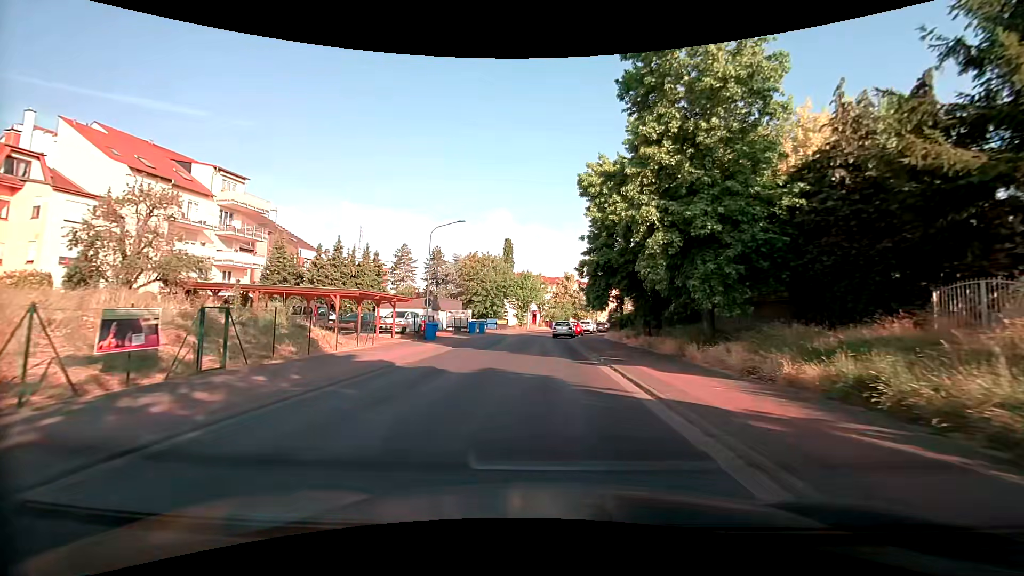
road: tertiary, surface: asphalt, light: Day
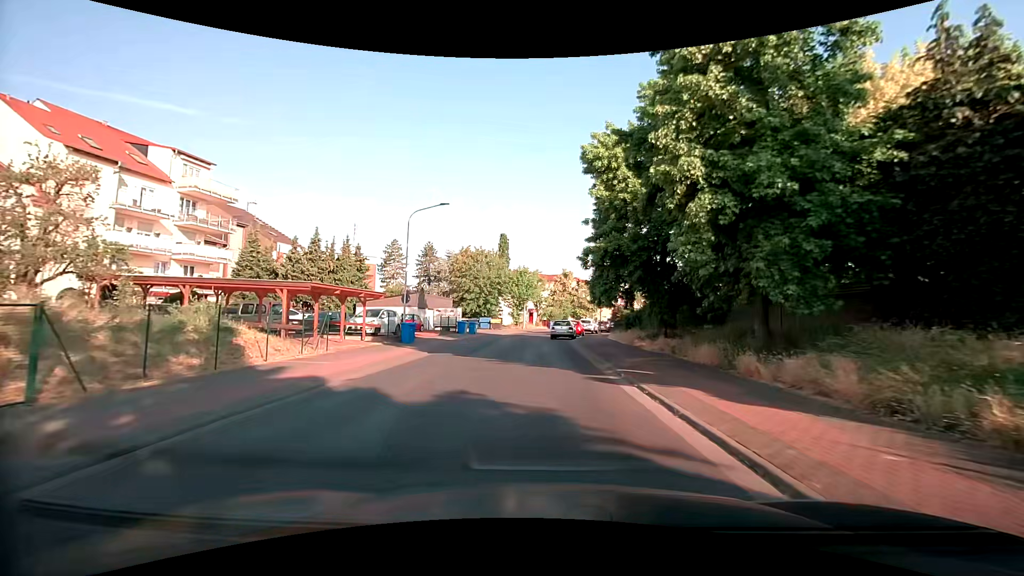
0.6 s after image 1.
(-0.1, +4.8) m; -2°
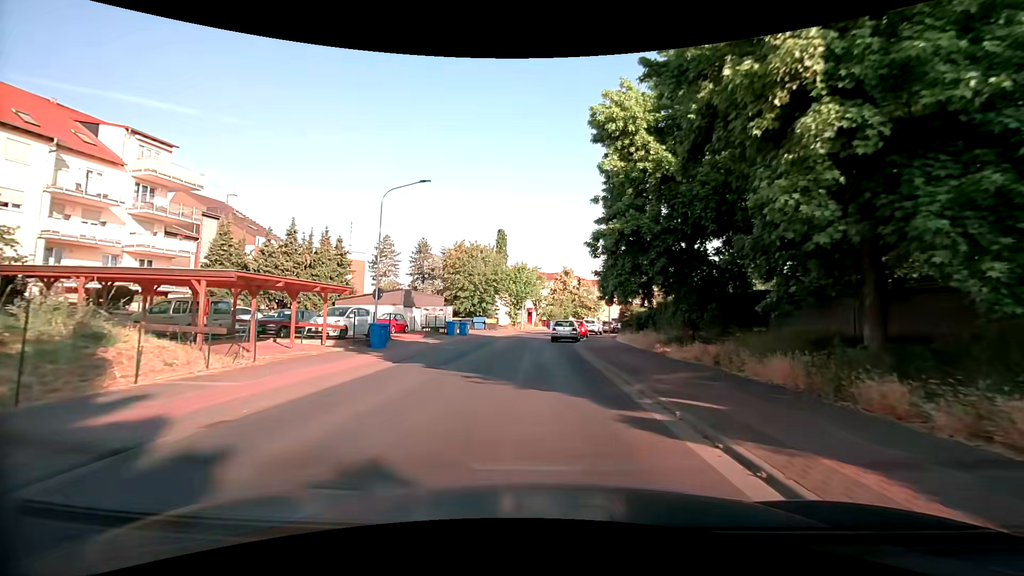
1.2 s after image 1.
(0.0, +4.8) m; +1°
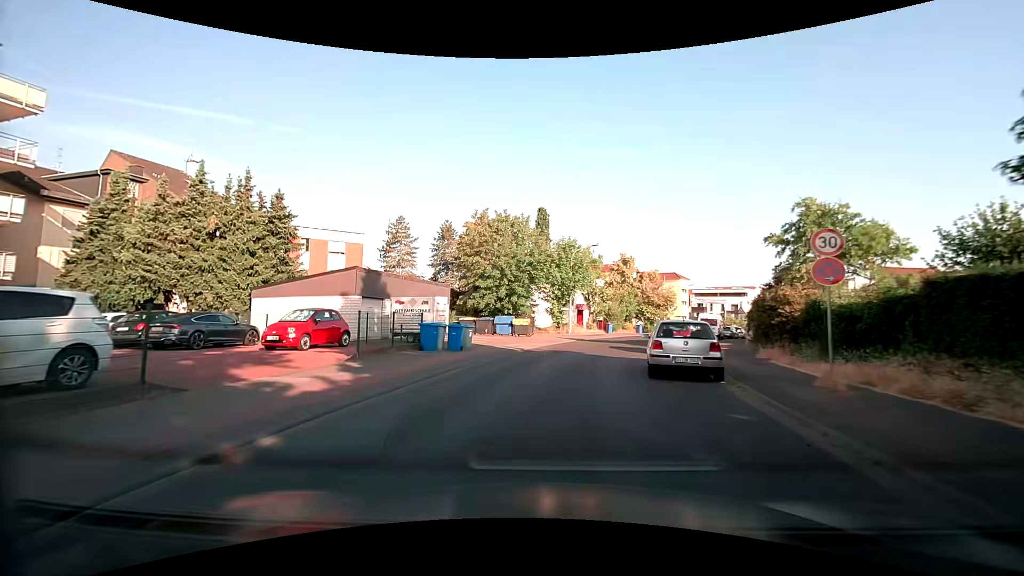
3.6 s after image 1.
(-0.7, +19.2) m; -5°
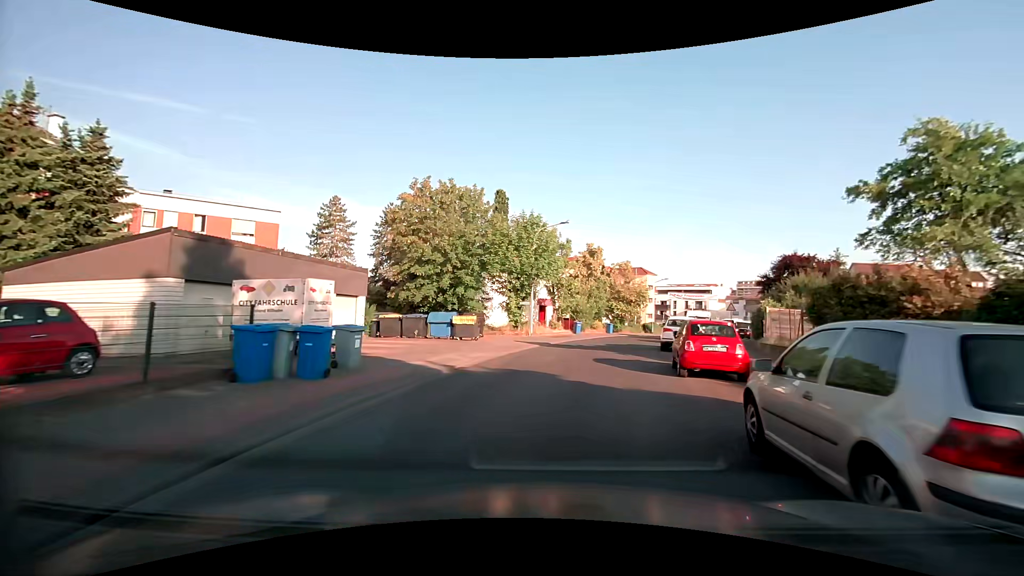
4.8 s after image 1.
(+0.2, +9.6) m; +4°
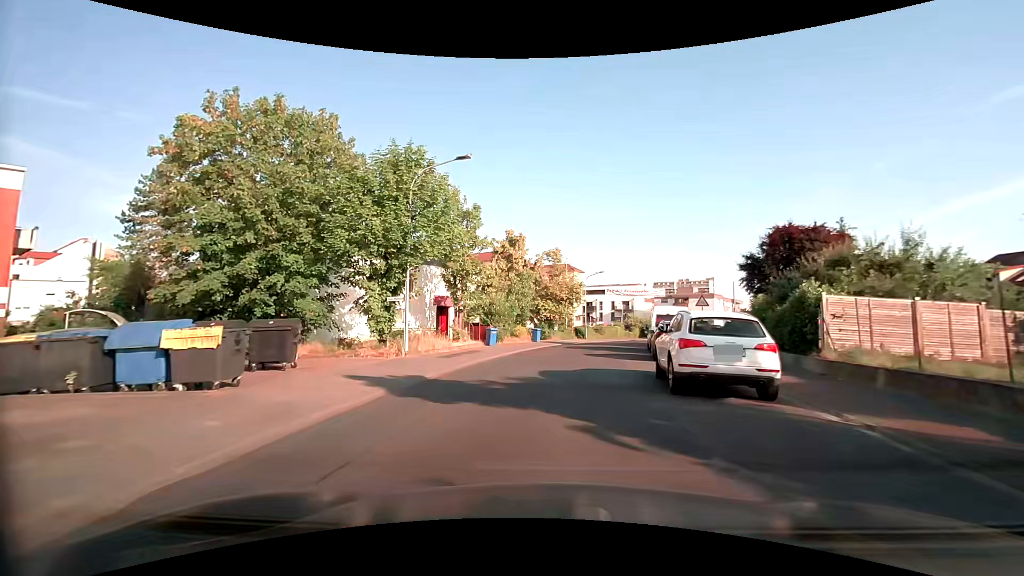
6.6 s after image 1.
(+1.4, +14.5) m; +8°
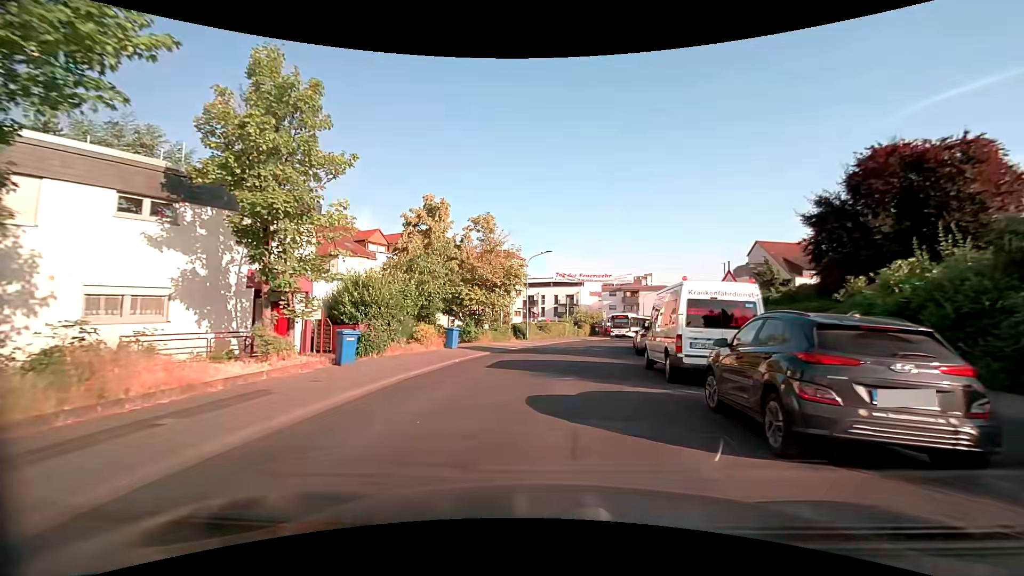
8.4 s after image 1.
(+1.1, +14.4) m; +8°
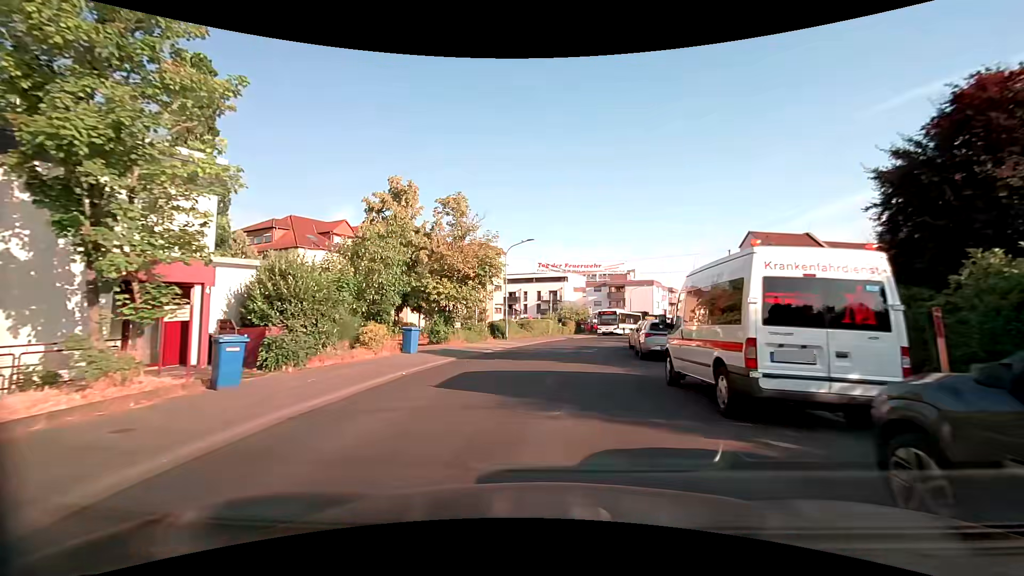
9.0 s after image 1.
(+0.1, +4.8) m; +2°
